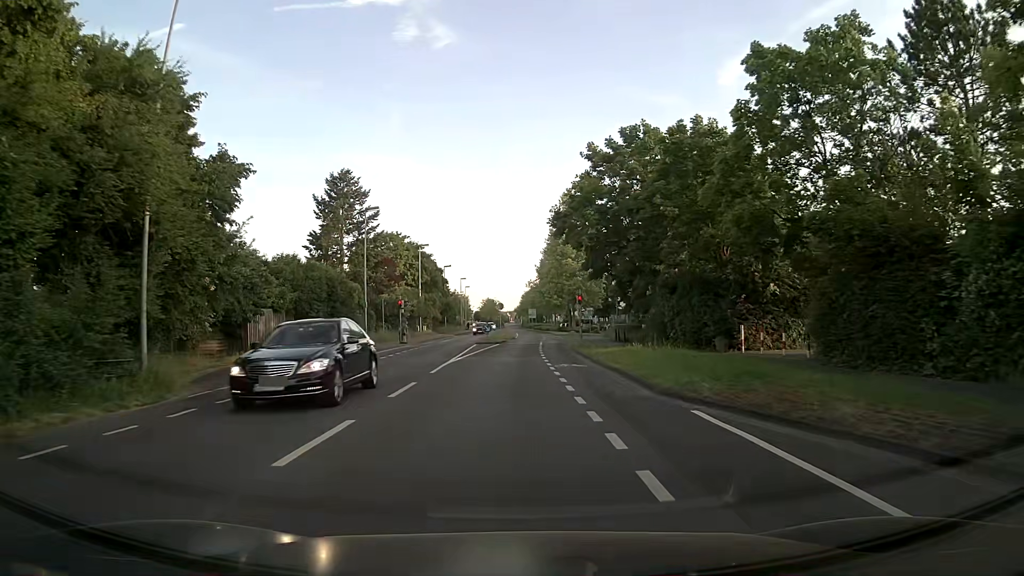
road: secondary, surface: asphalt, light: Day
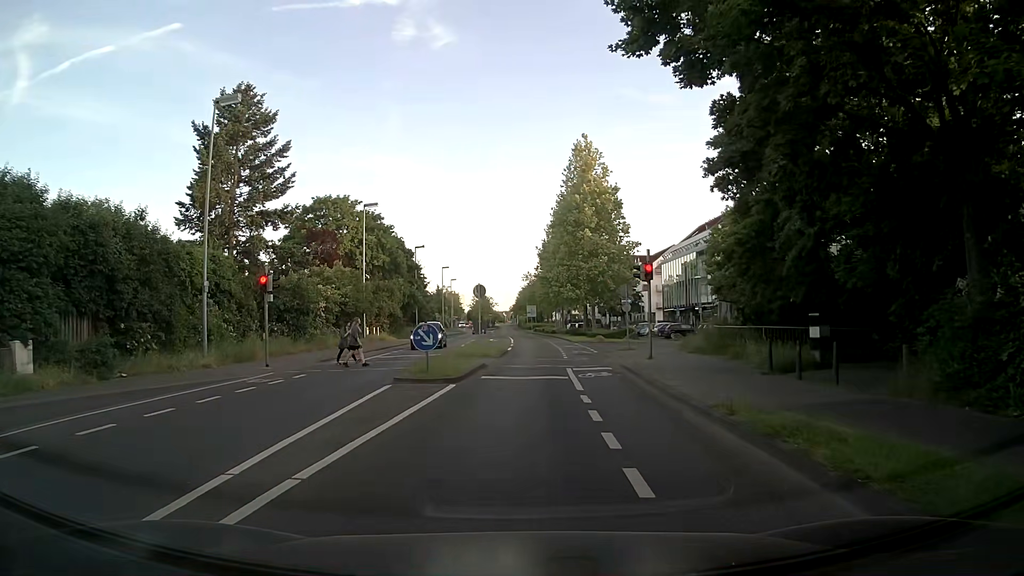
(+0.1, +25.7) m; 0°
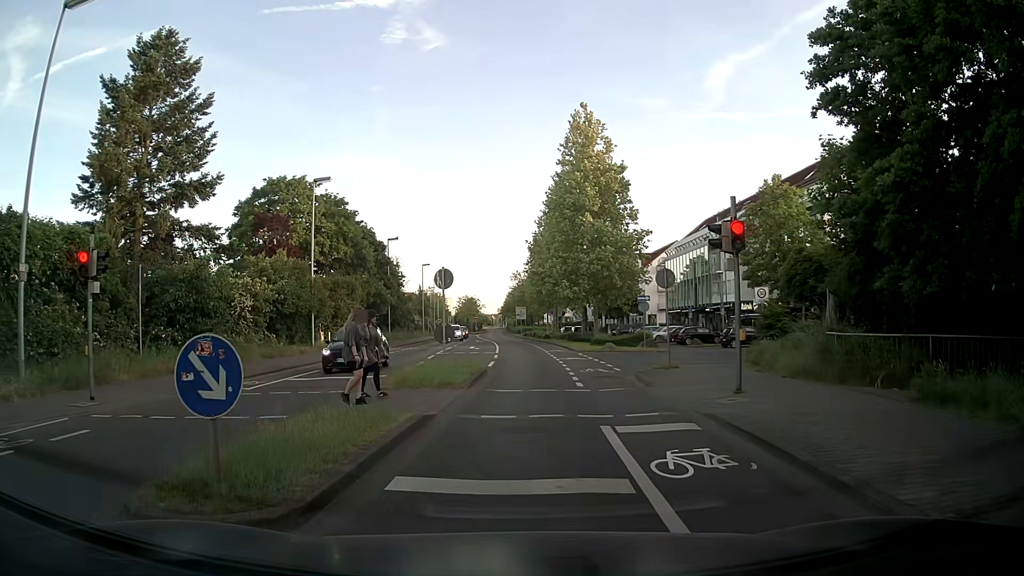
(+0.1, +9.7) m; +1°
(0, +10) (0, +20) (0, +30) (0, +40) (-1, +50) (-1, +60) (-2, +70) (-2, +80) (-3, +90) (-4, +100) m
